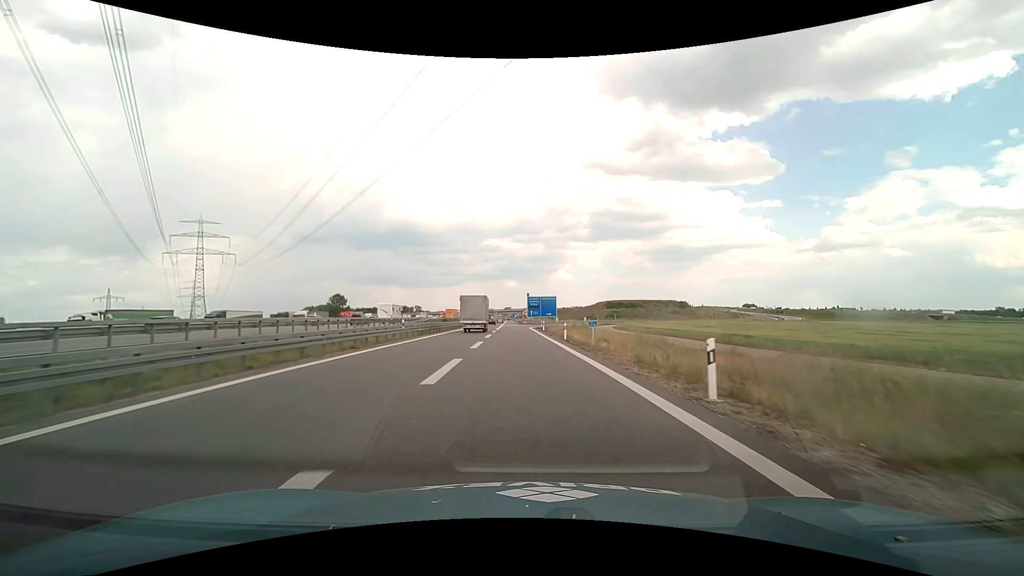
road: motorway_link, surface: asphalt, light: Day
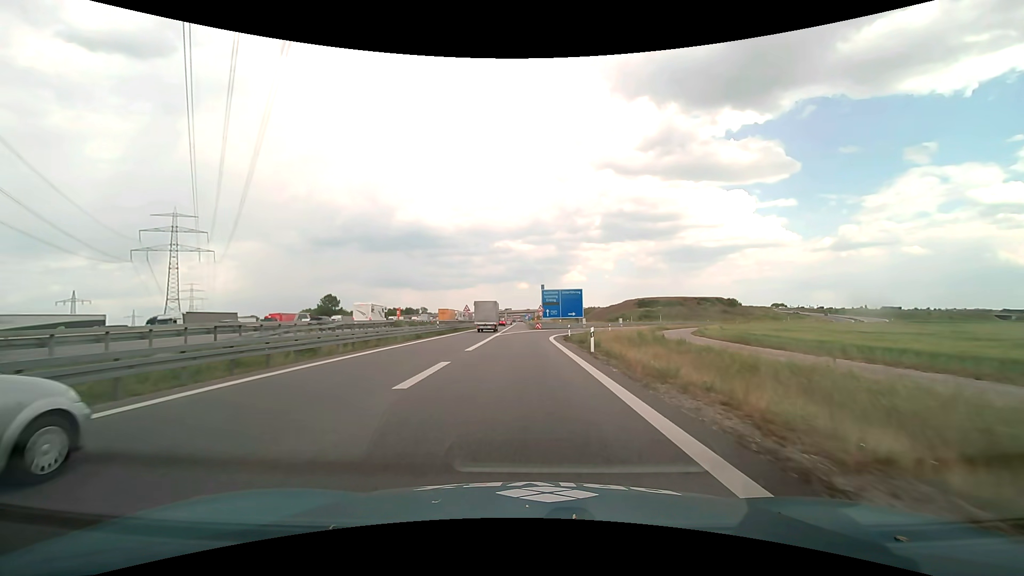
(-0.6, +36.1) m; -1°
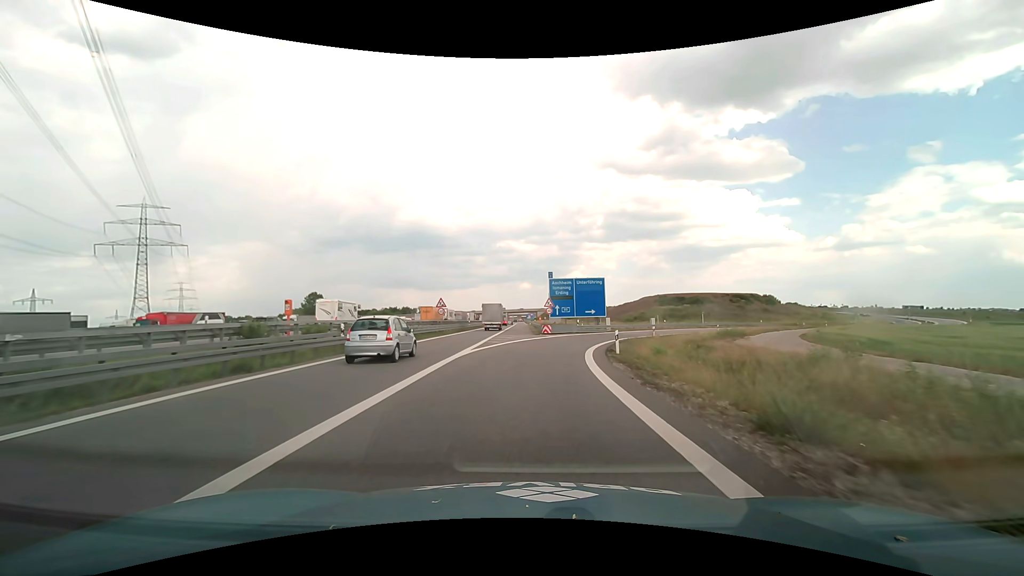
(-0.1, +24.2) m; 0°
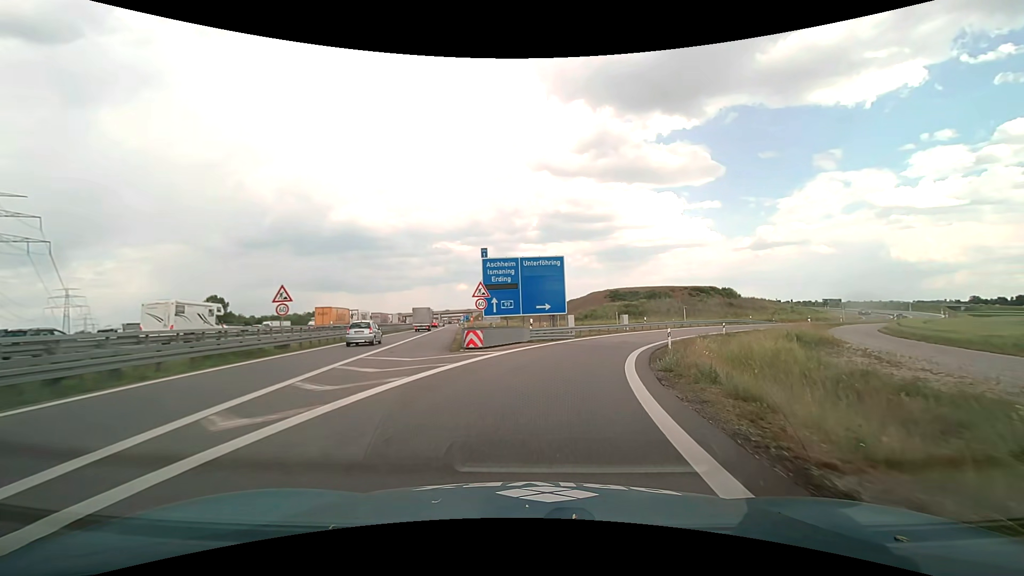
(+1.0, +22.7) m; +7°
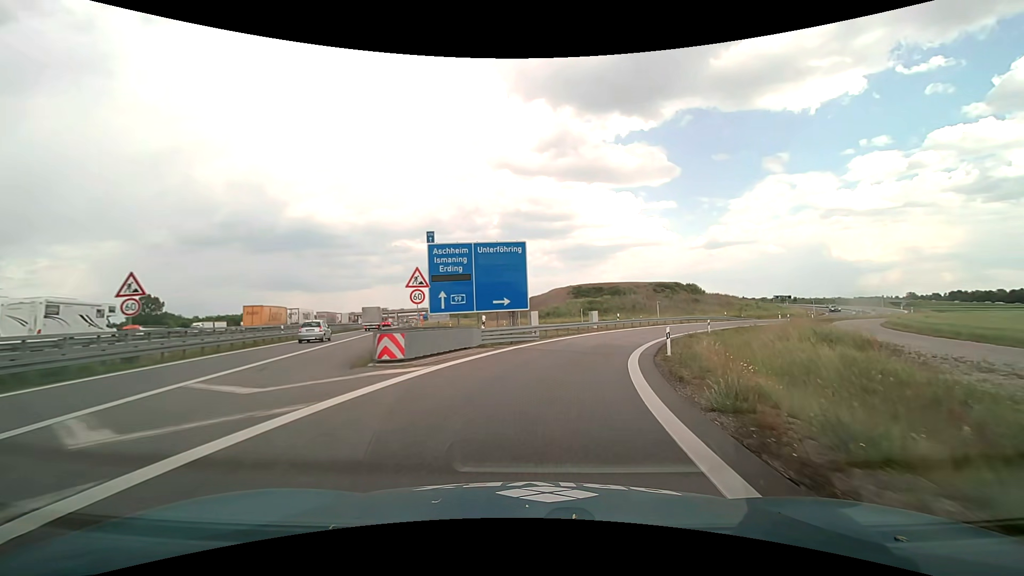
(+0.2, +7.4) m; +4°
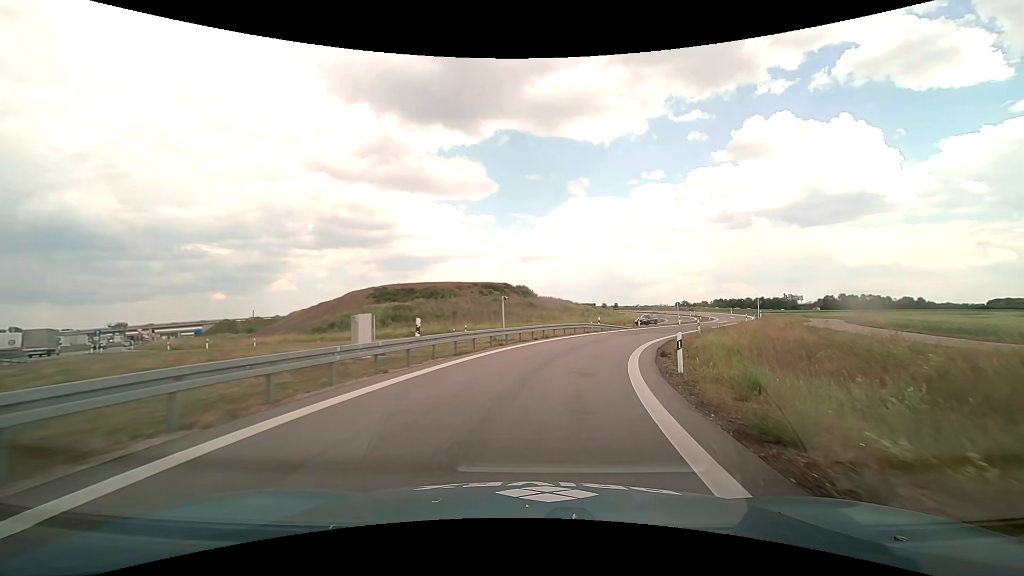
(+5.2, +29.2) m; +20°
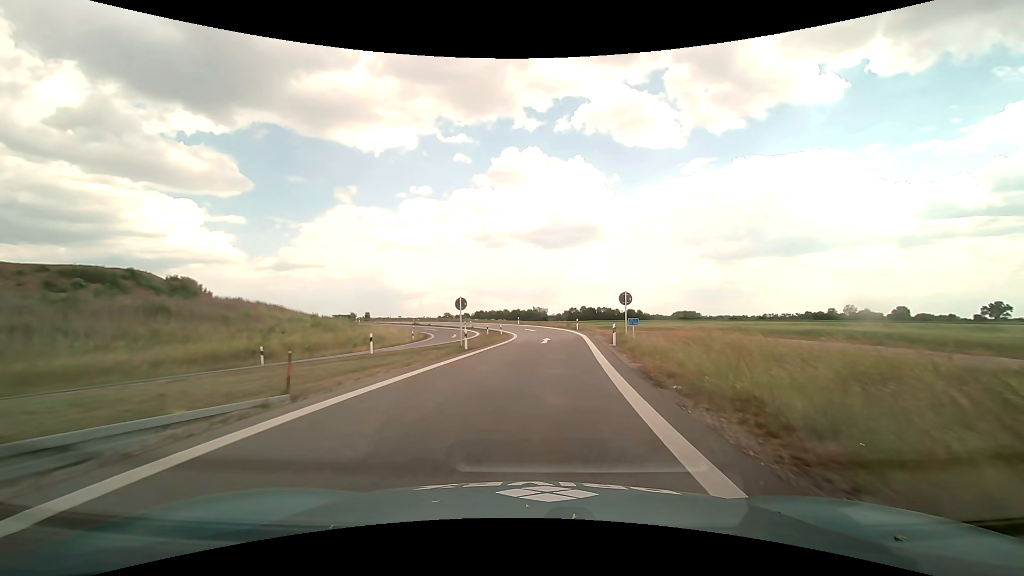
(+9.2, +38.0) m; +26°
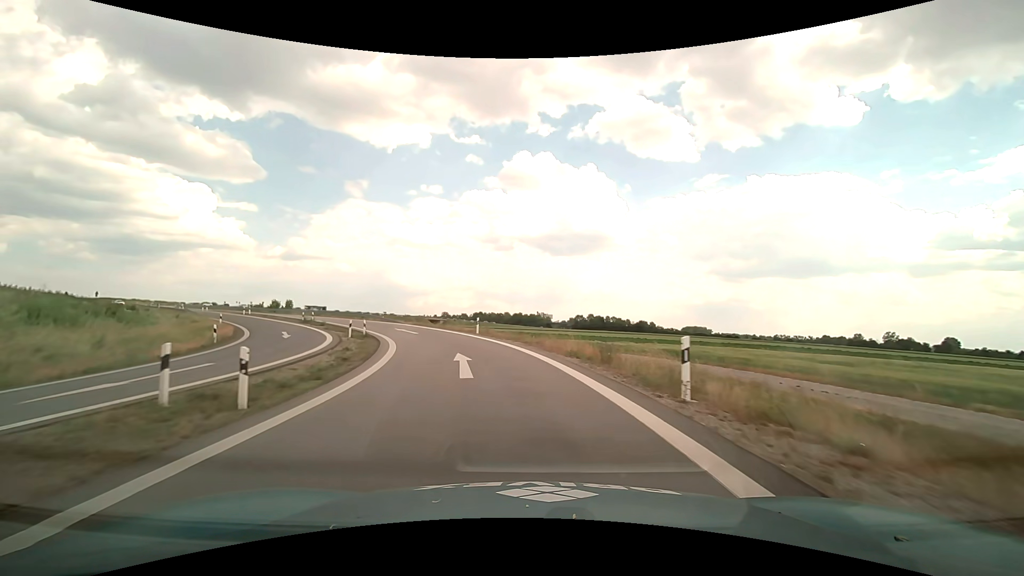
(+2.4, +41.2) m; 0°
(0, +10) (-2, +20) (-5, +30) (-8, +39) (-13, +47) (-19, +56) (-26, +63) (-33, +70) (-40, +77) (-47, +84) m
